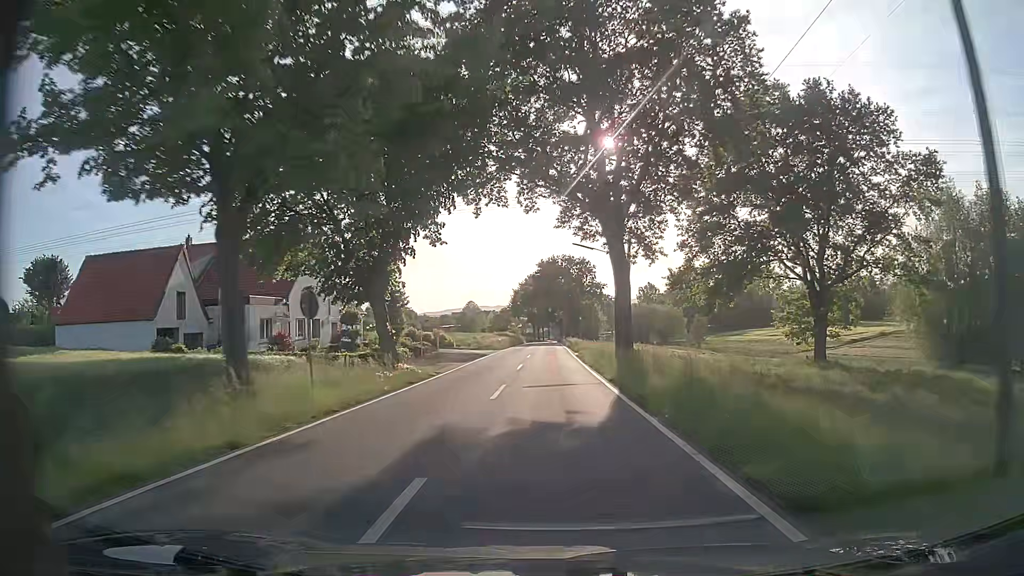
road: tertiary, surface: asphalt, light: Day
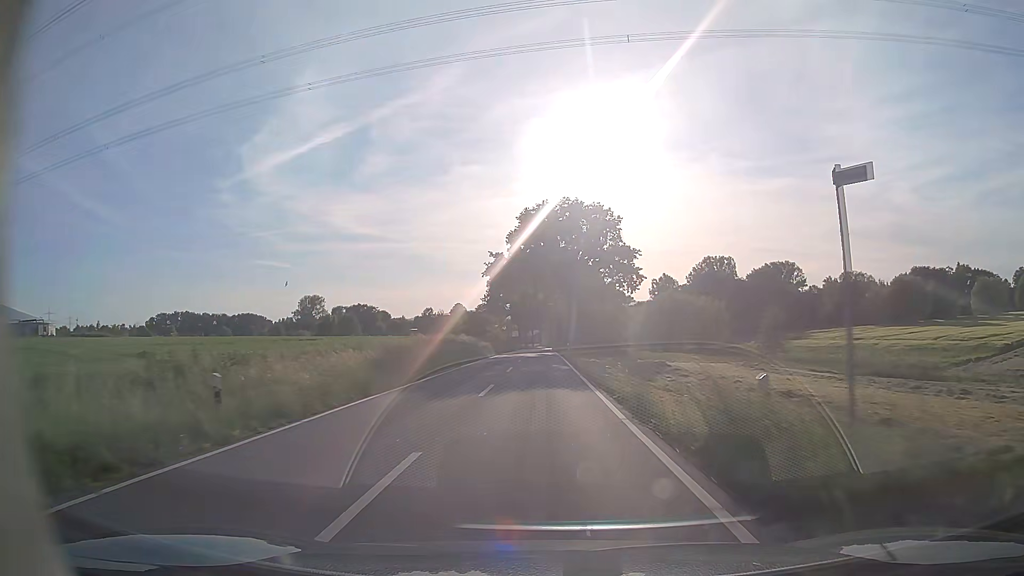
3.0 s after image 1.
(+0.4, +58.3) m; +1°
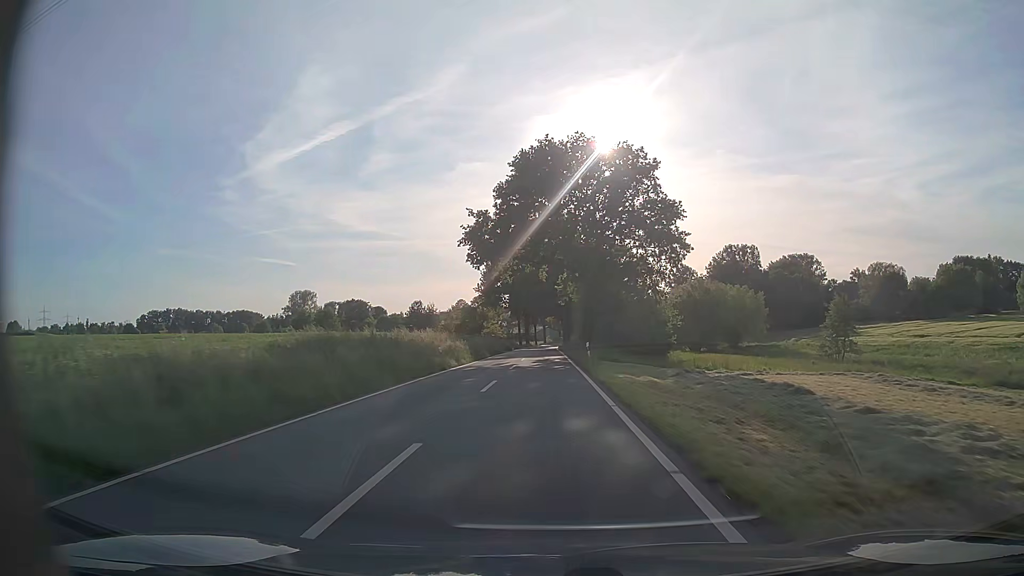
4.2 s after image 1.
(0.0, +23.5) m; 0°
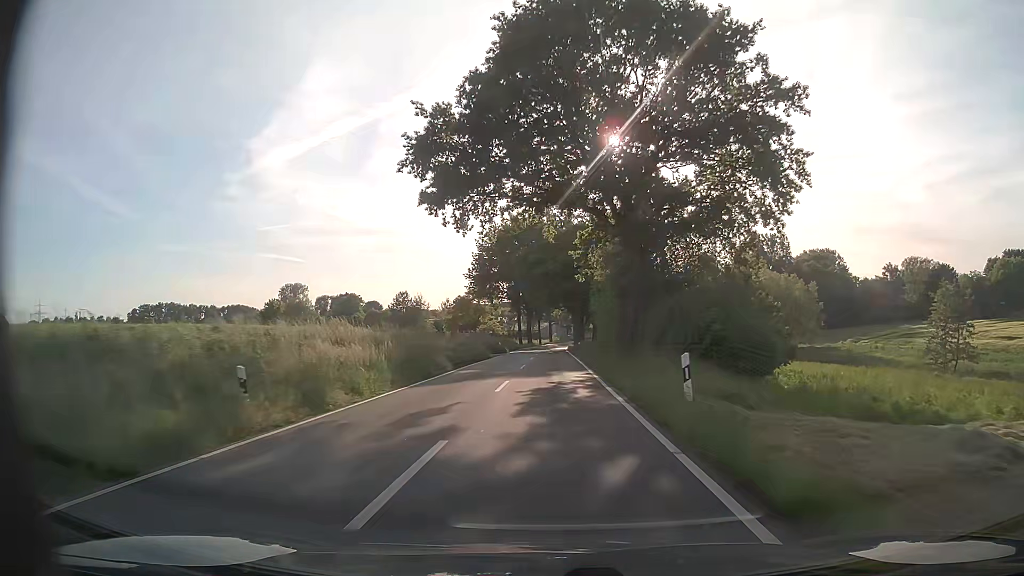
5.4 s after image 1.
(-0.1, +23.6) m; -1°
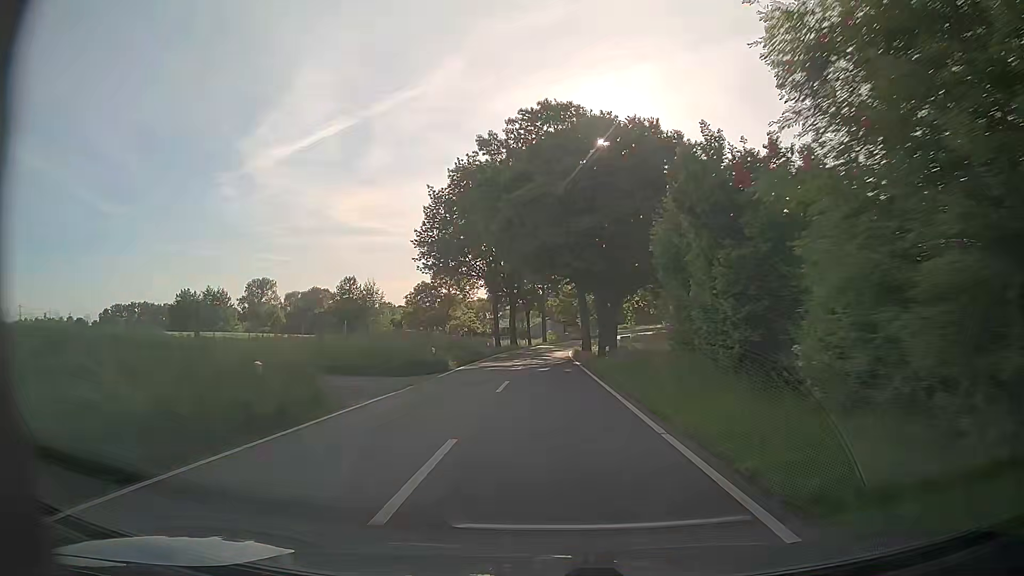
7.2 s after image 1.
(+0.2, +35.7) m; +1°
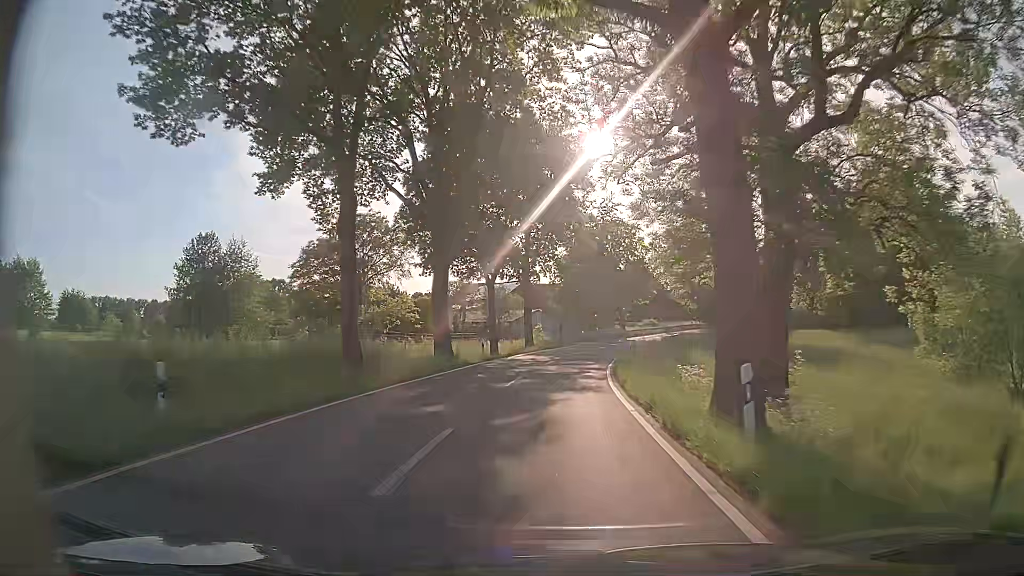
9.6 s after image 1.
(+0.2, +46.9) m; +1°
(0, +10) (0, +20) (+1, +30) (+2, +40) (+4, +50) (+6, +59) (+9, +69) (+13, +78) (+18, +87) (+23, +96) m
